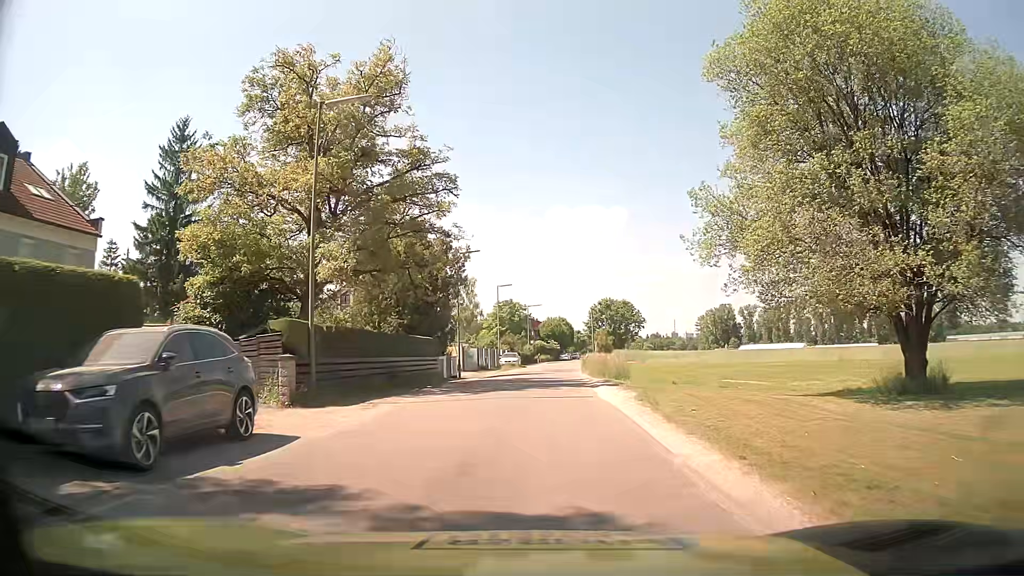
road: residential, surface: asphalt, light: Day
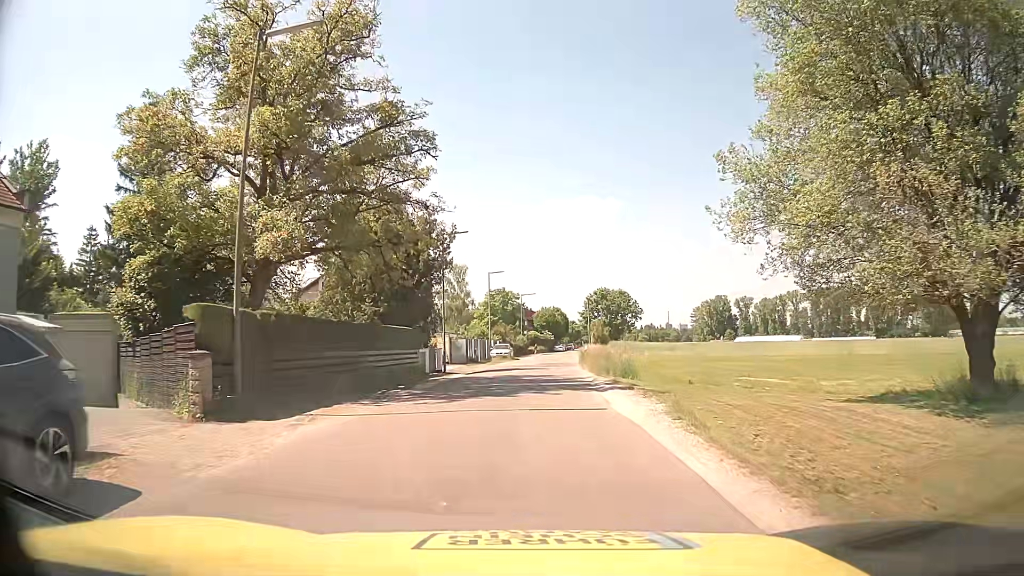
(0.0, +4.4) m; 0°
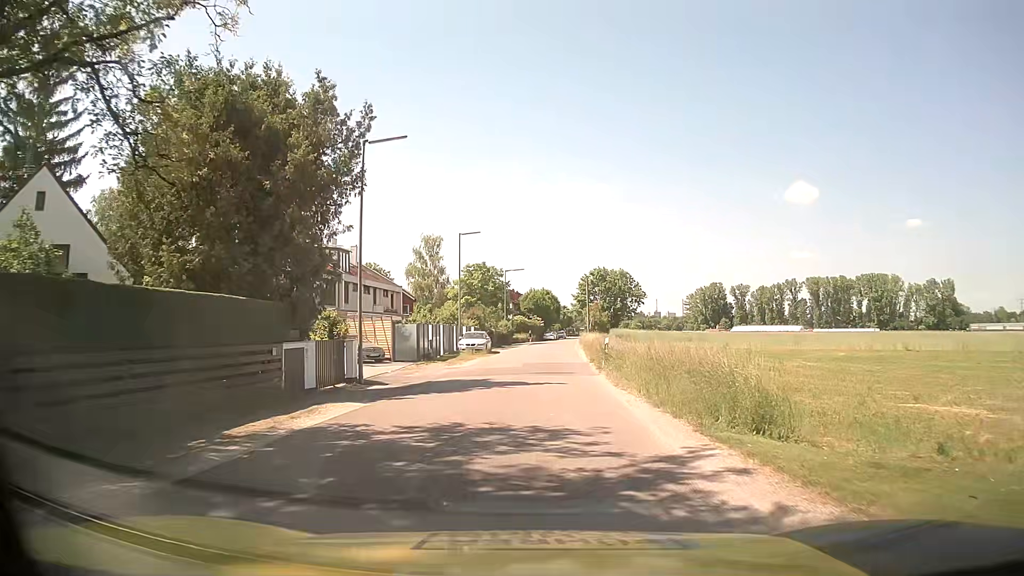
(+0.2, +17.6) m; +1°
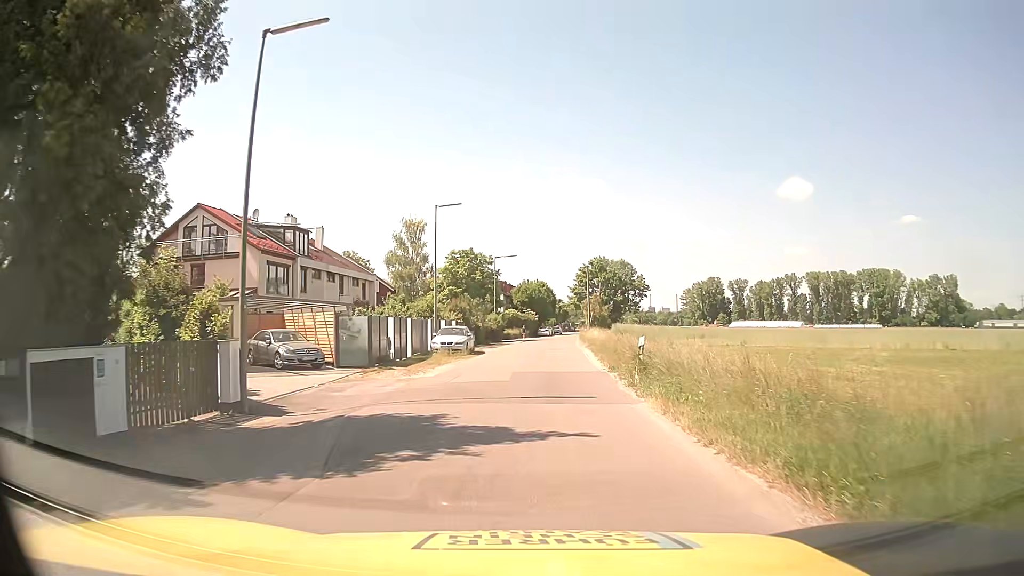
(+0.1, +9.3) m; 0°
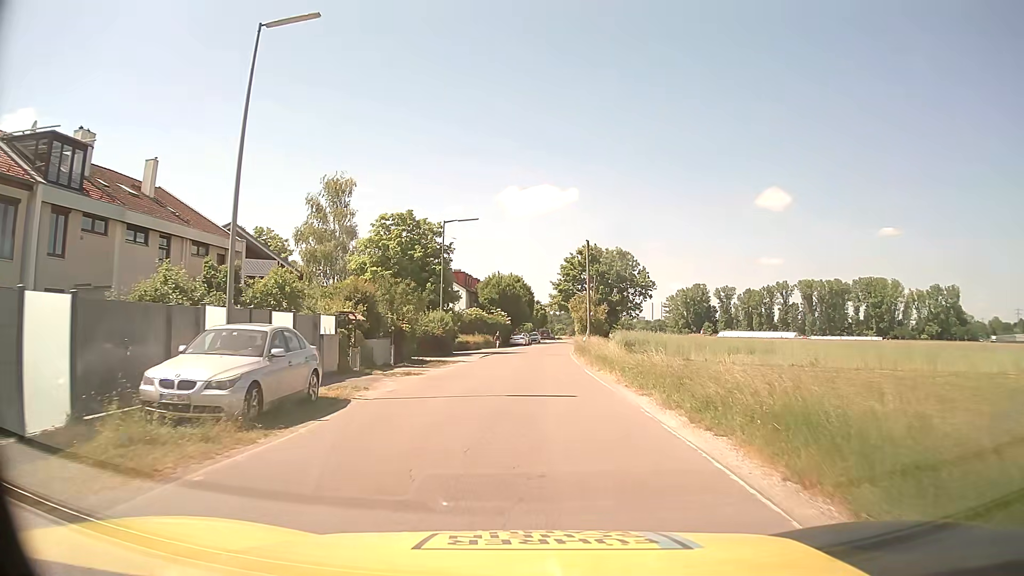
(+0.5, +24.9) m; +2°
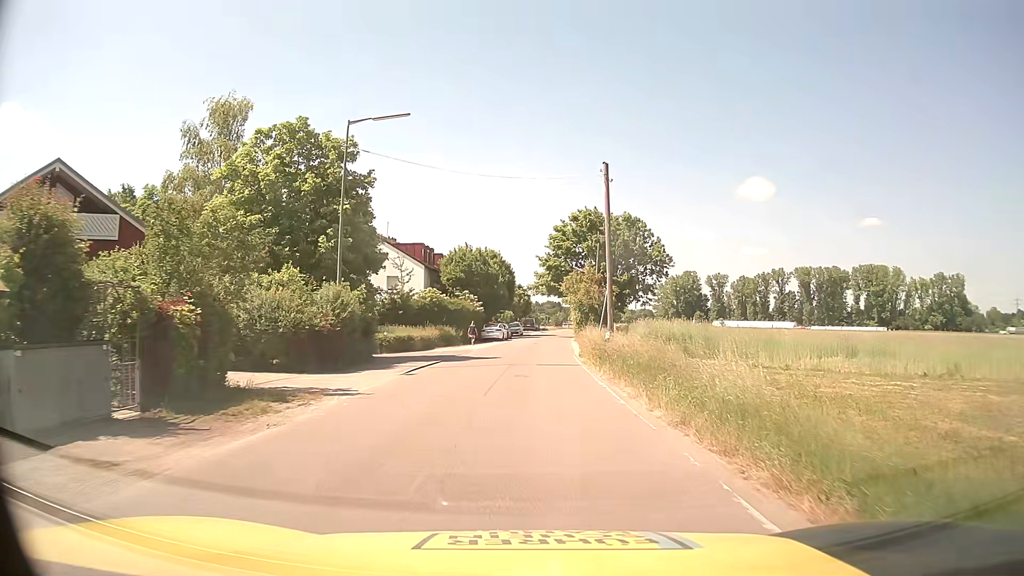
(+0.4, +19.7) m; +1°
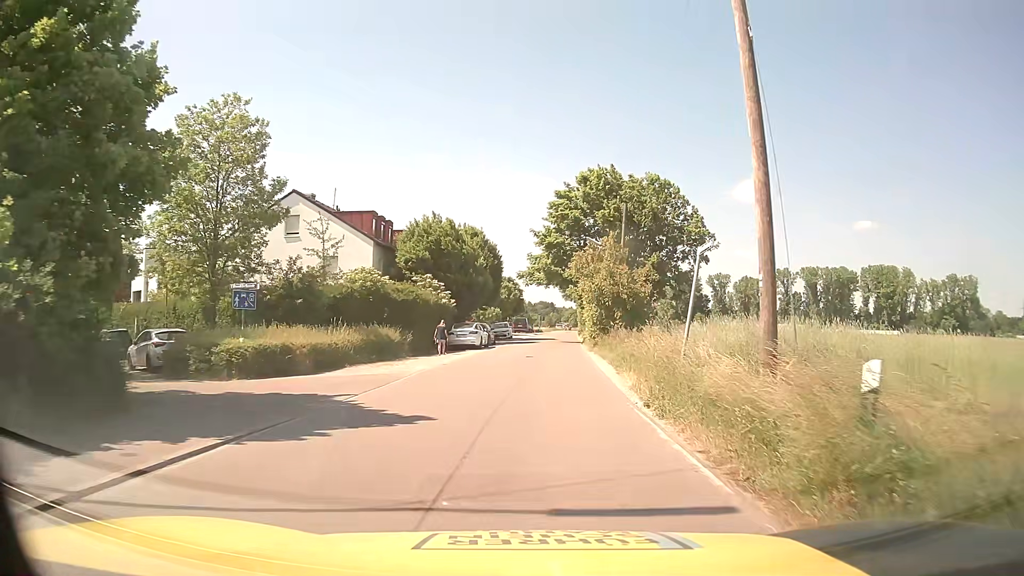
(+0.2, +17.6) m; +1°
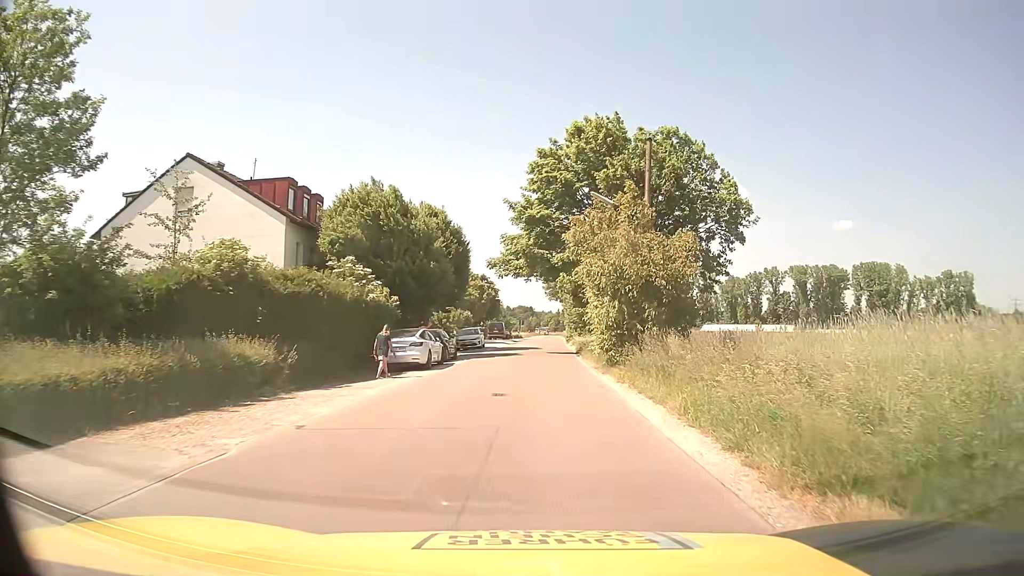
(+0.1, +12.7) m; +2°
(0, +10) (0, +20) (0, +30) (0, +40) (+1, +50) (+1, +60) (+2, +70) (+2, +80) (+3, +90) (+3, +100) m
